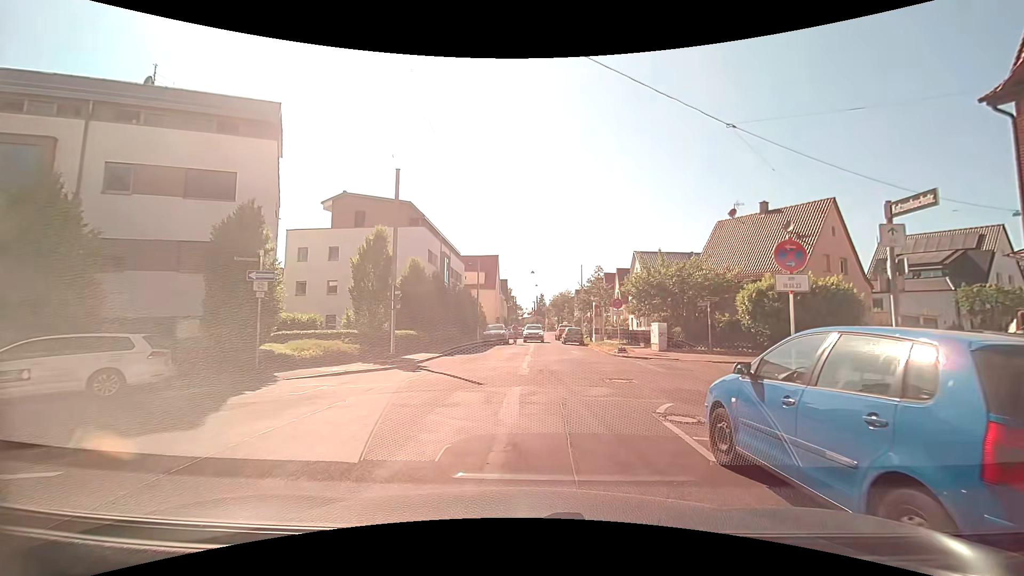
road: residential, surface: asphalt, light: Day
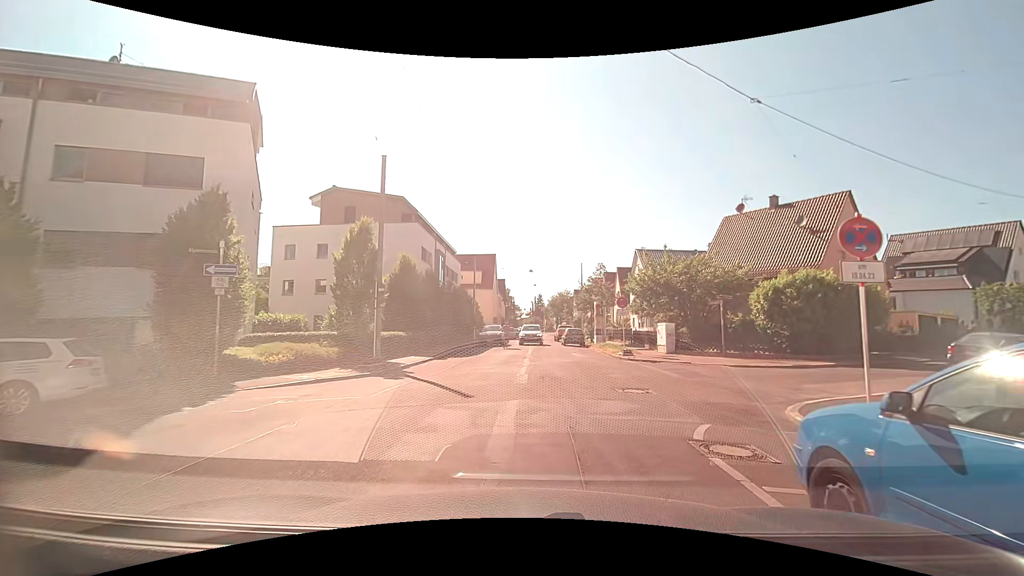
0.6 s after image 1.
(0.0, +1.9) m; -1°
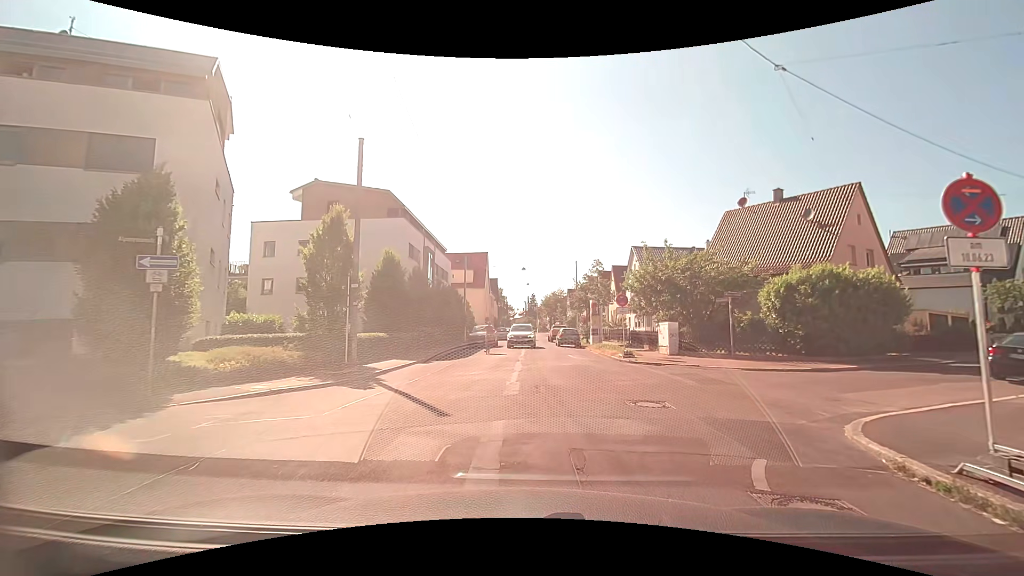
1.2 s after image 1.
(+0.1, +2.0) m; +3°
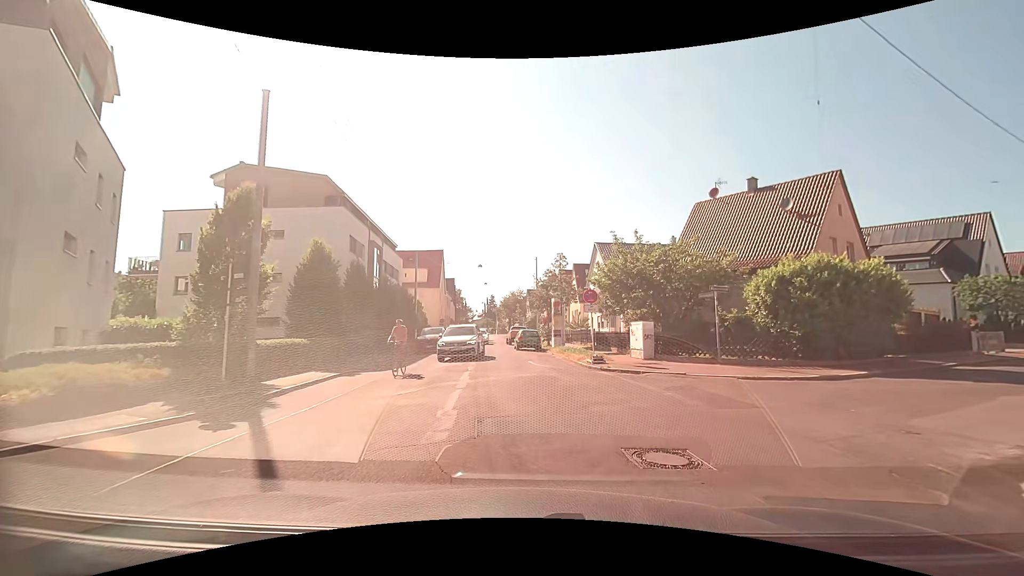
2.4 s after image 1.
(+0.1, +3.8) m; +3°
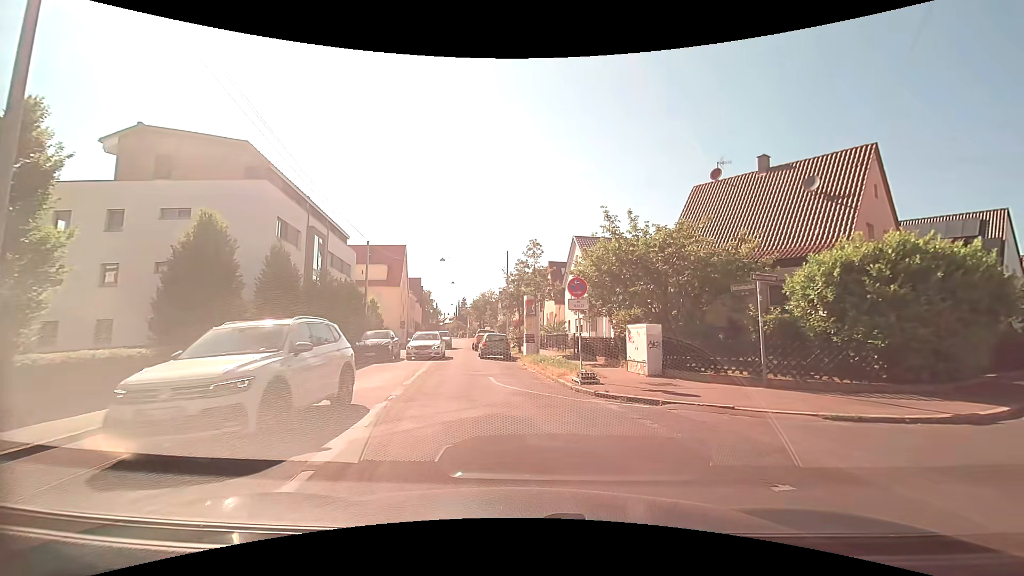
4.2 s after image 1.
(+0.3, +6.1) m; +2°
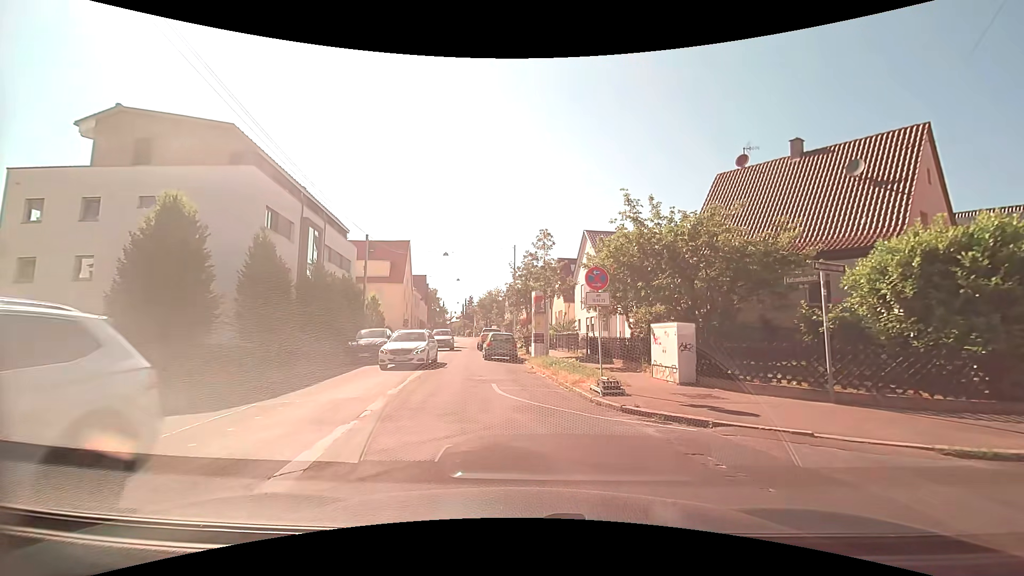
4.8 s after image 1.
(0.0, +2.3) m; 0°
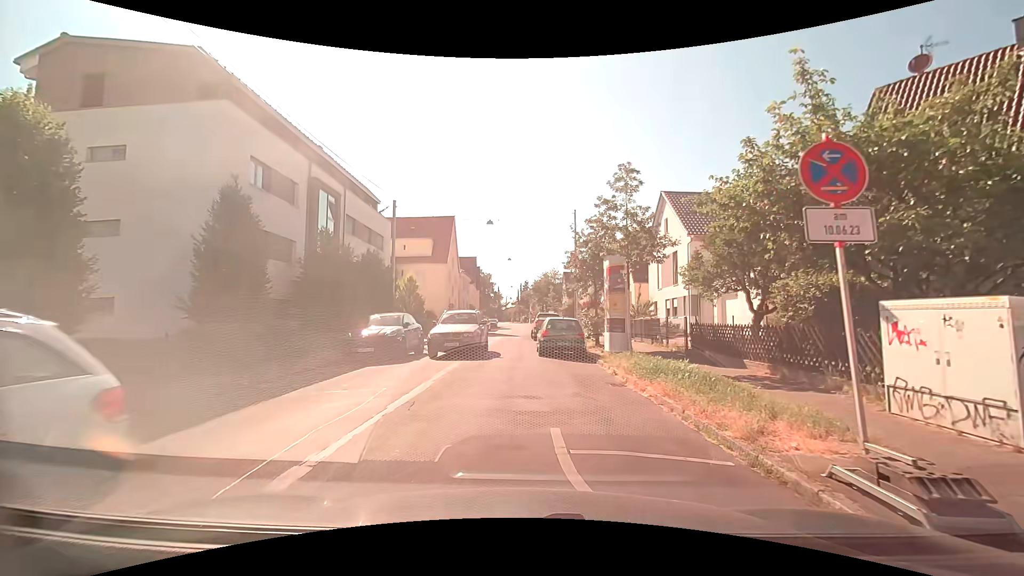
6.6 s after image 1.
(-0.2, +7.2) m; -5°
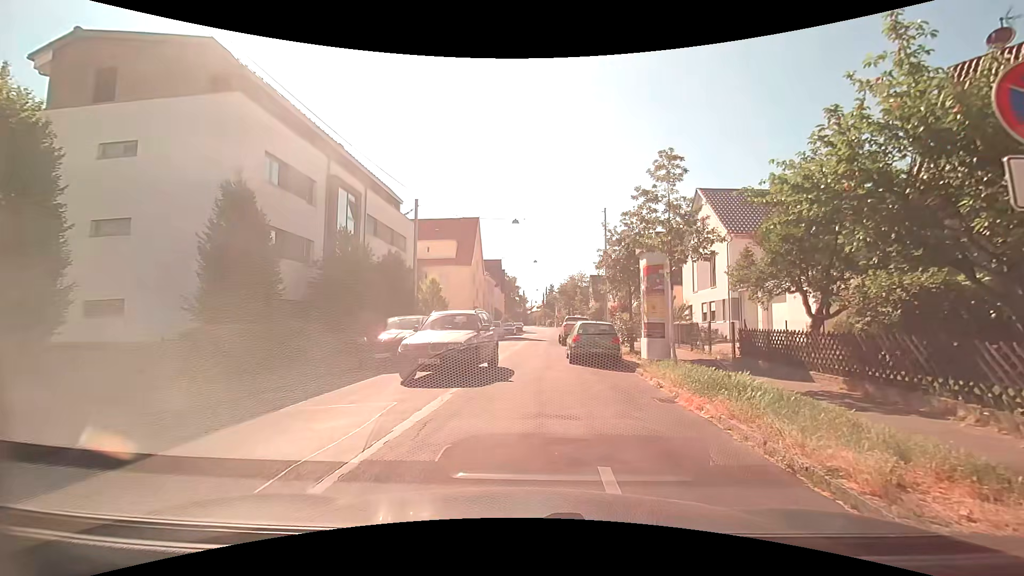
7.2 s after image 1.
(0.0, +1.4) m; -3°
(-1, +10) (-1, +20) (-1, +30) (0, +40) (+1, +50) (+2, +60) (+2, +70) (+2, +80) (+2, +90) (+3, +100) m
